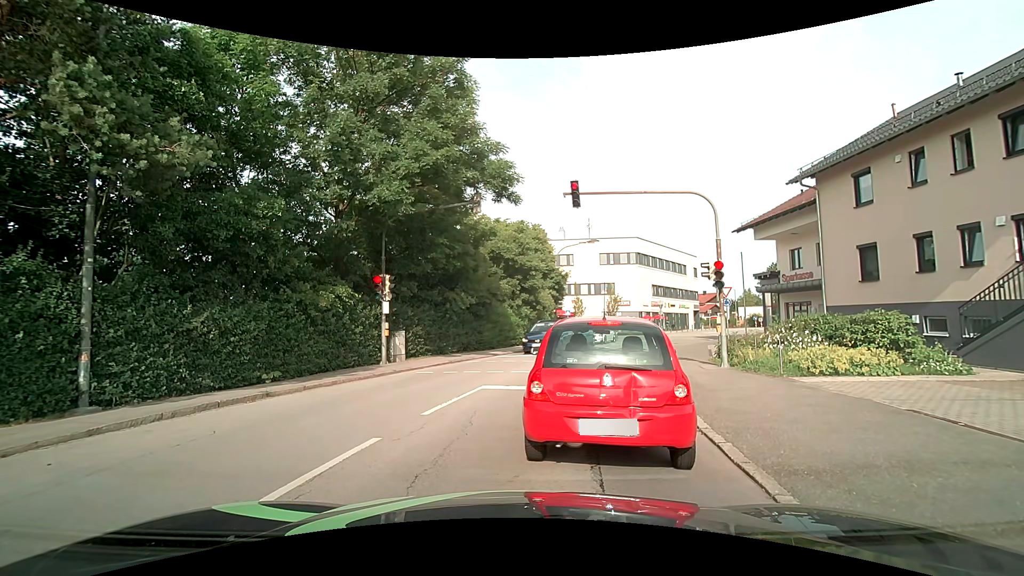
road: unclassified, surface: asphalt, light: Day
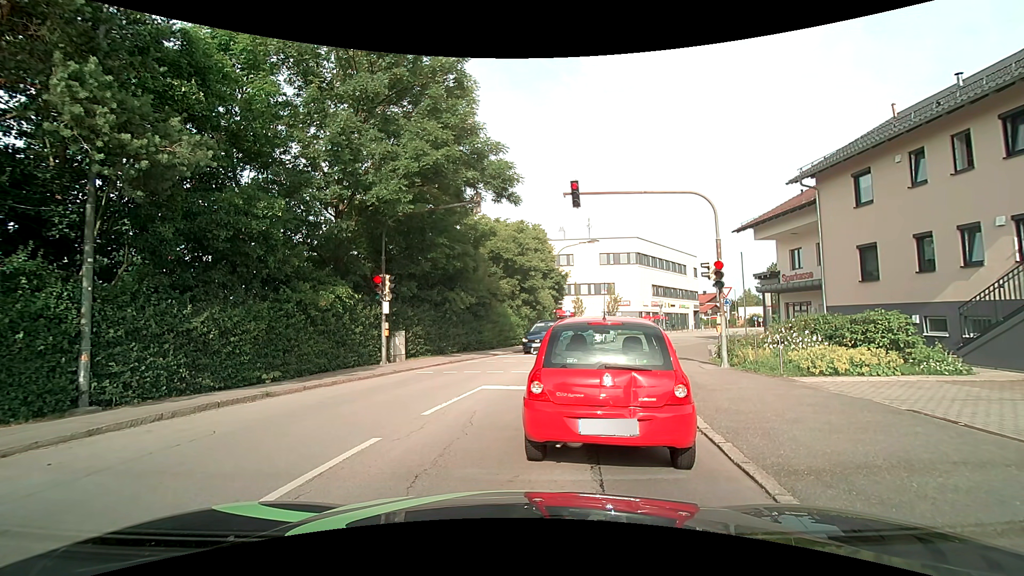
(0.0, 0.0) m; 0°
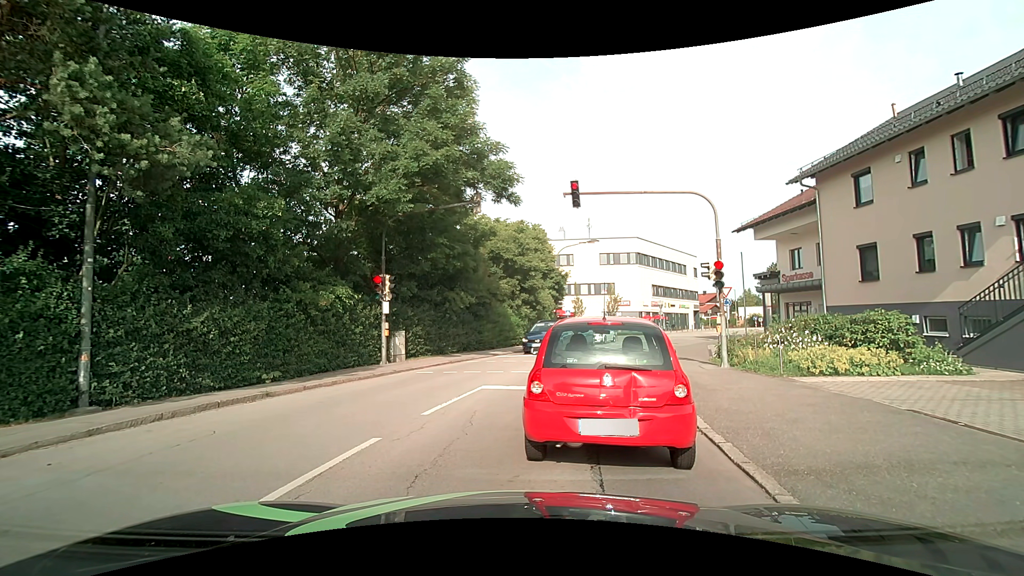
(0.0, 0.0) m; 0°
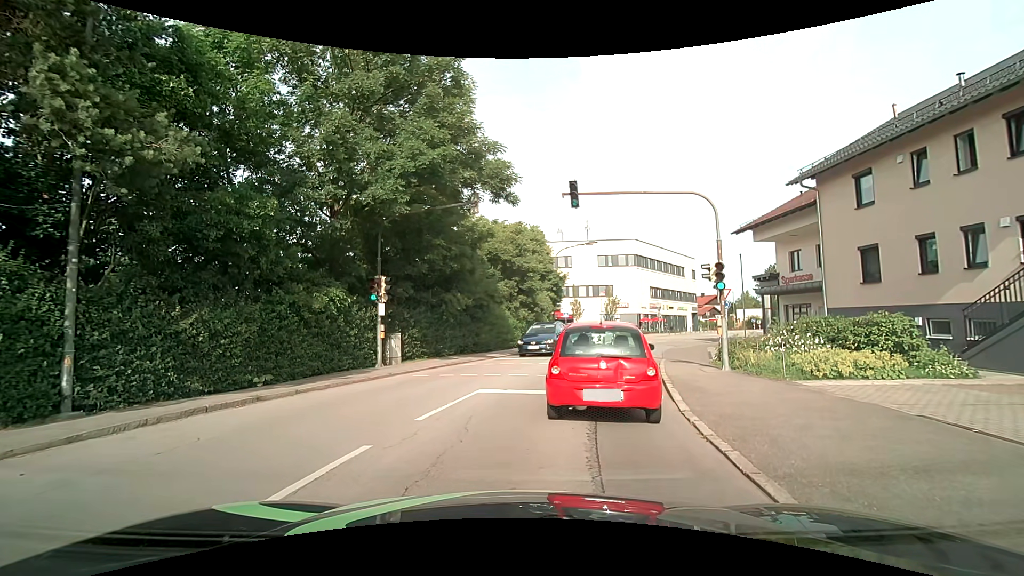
(0.0, +0.2) m; 0°
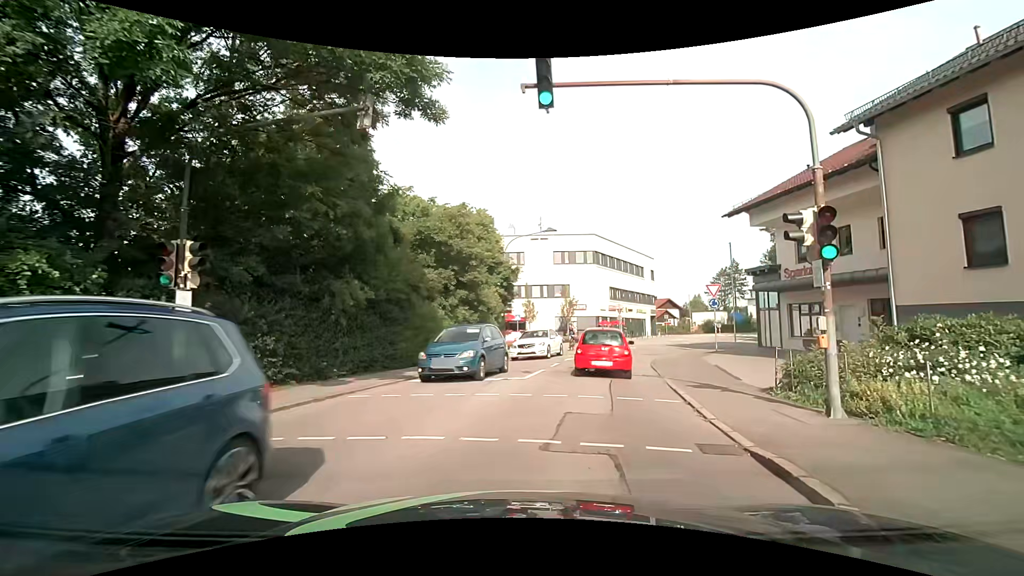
(+0.7, +7.8) m; +7°
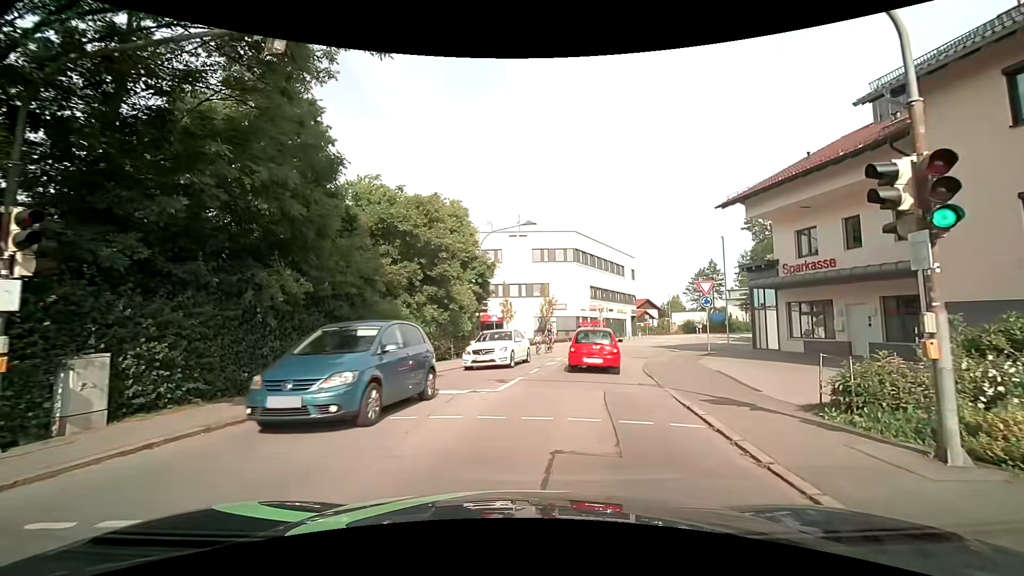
(+0.1, +2.6) m; +3°
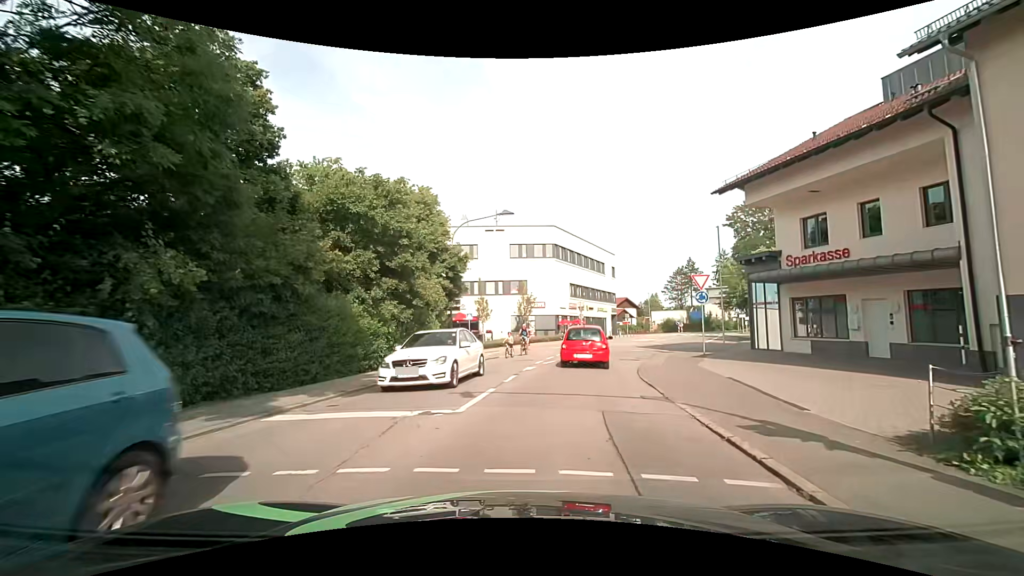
(+0.1, +2.9) m; +3°
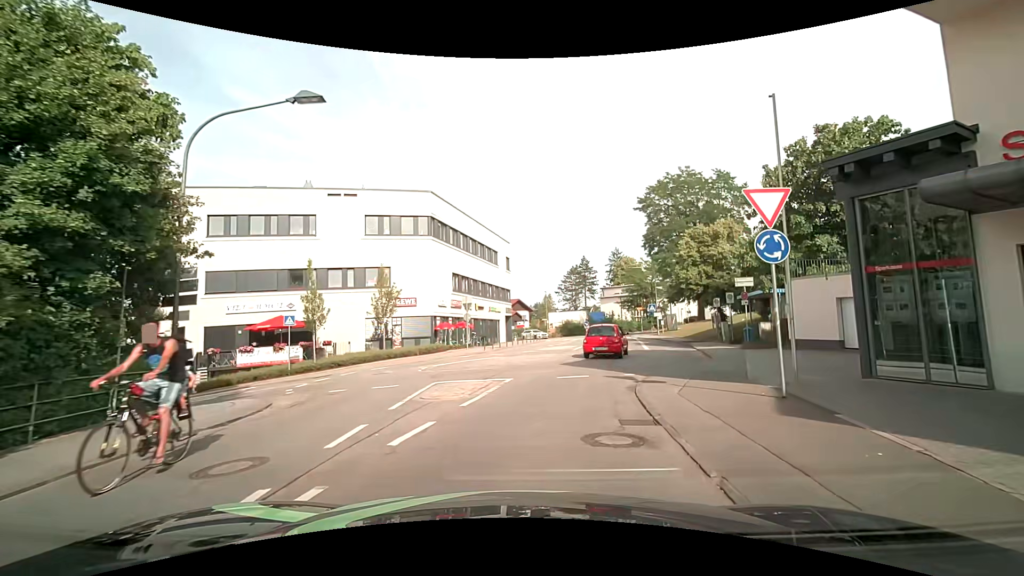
(+1.6, +15.5) m; +11°
